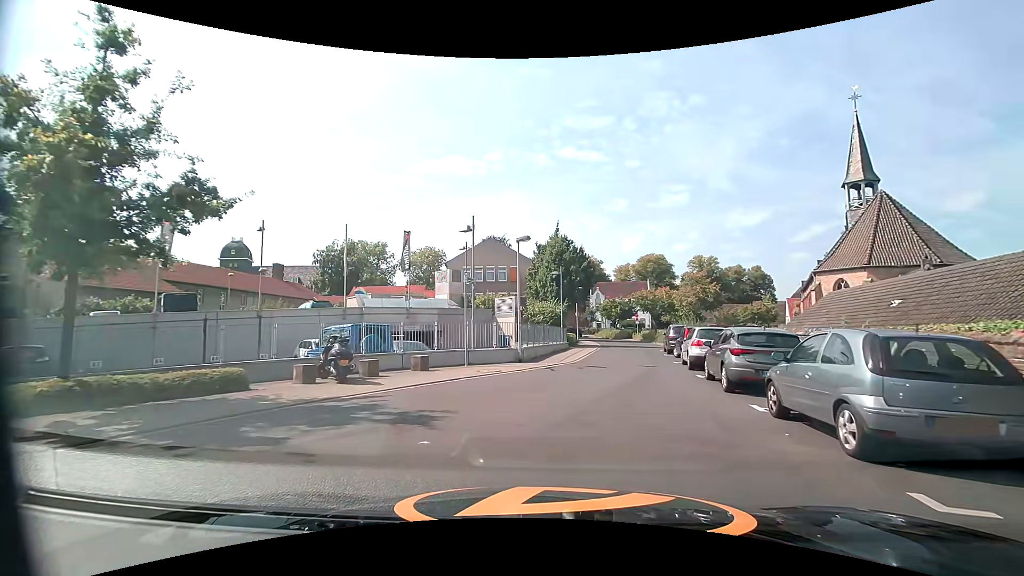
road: residential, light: Day
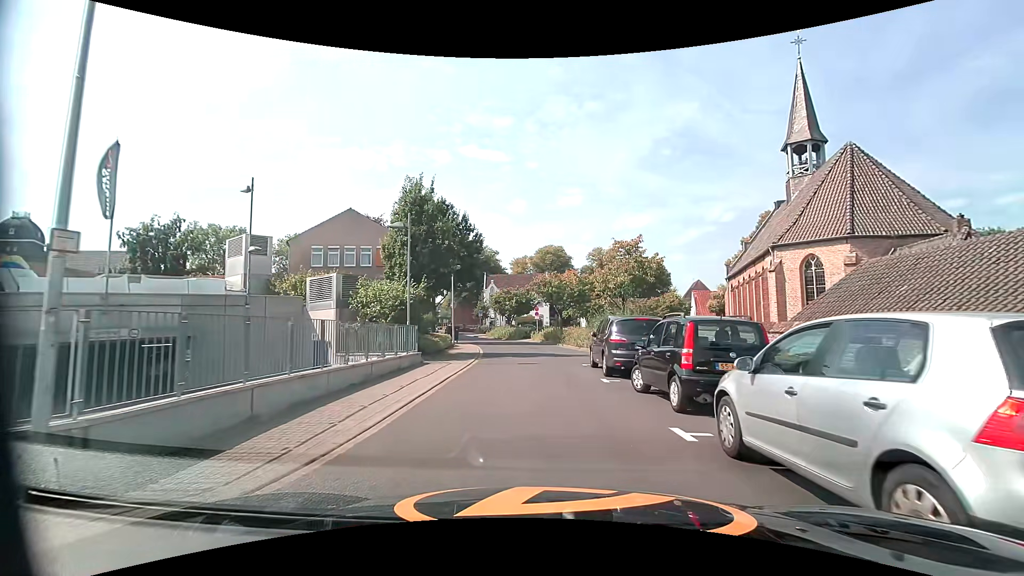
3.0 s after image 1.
(+1.9, +15.3) m; +11°
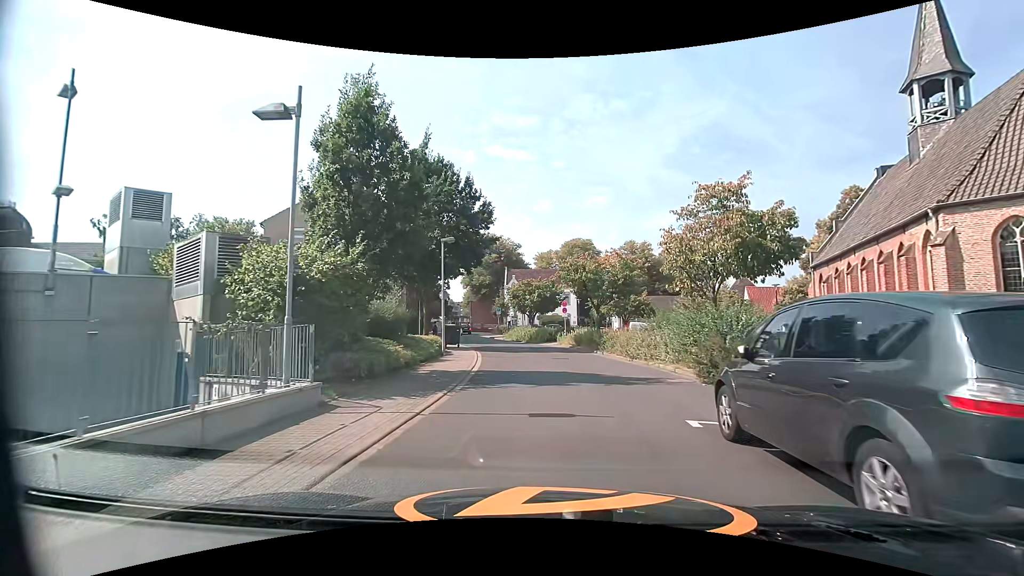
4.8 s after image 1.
(-0.2, +10.1) m; -2°
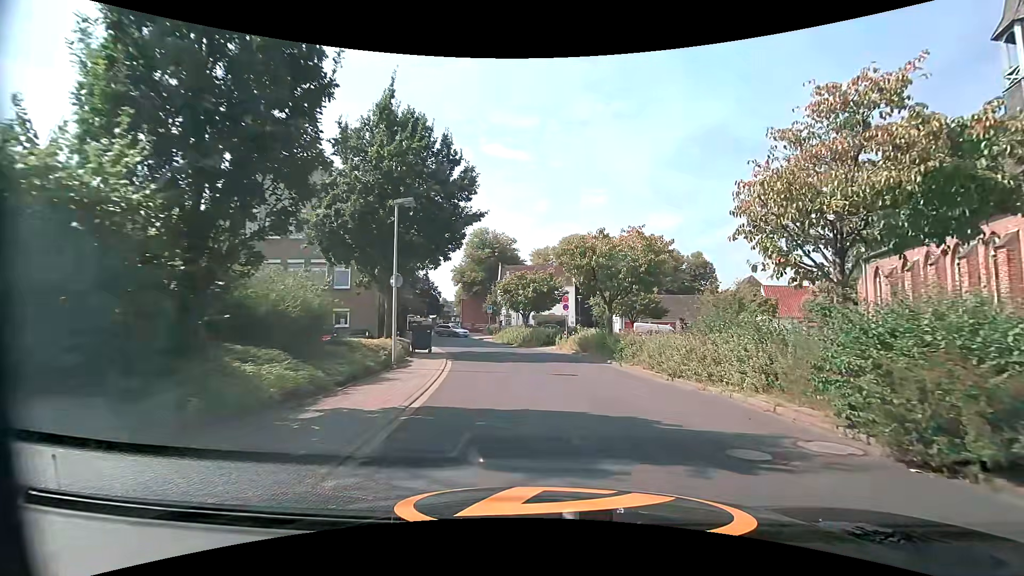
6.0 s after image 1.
(-0.1, +6.6) m; 0°
